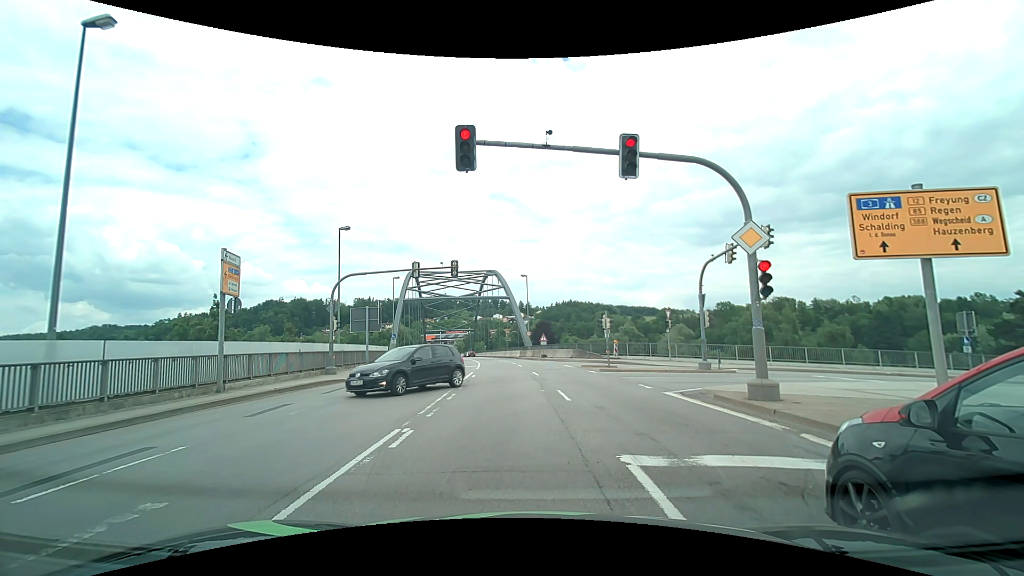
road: primary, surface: asphalt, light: Day
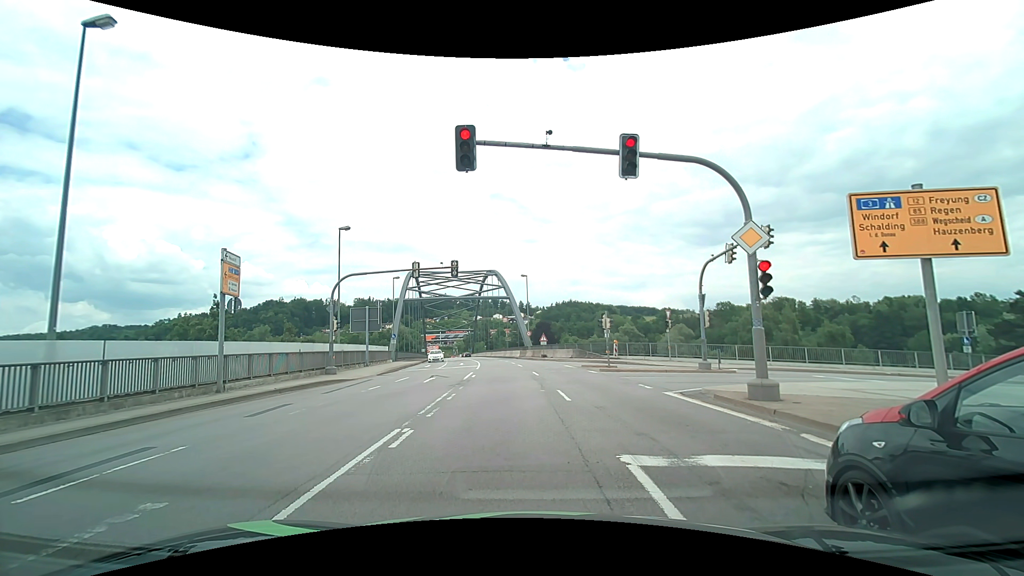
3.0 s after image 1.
(0.0, 0.0) m; 0°
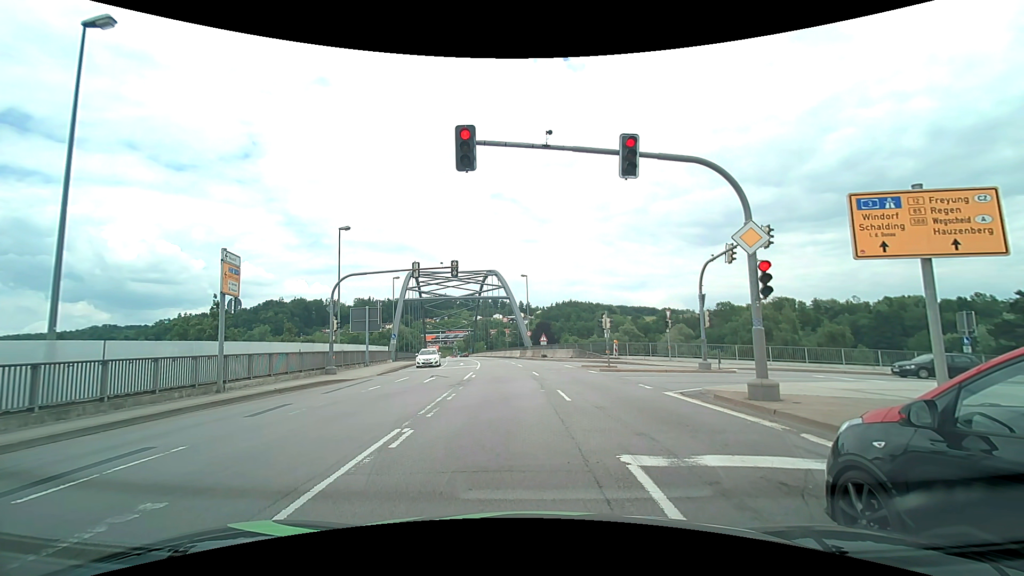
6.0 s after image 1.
(0.0, 0.0) m; 0°
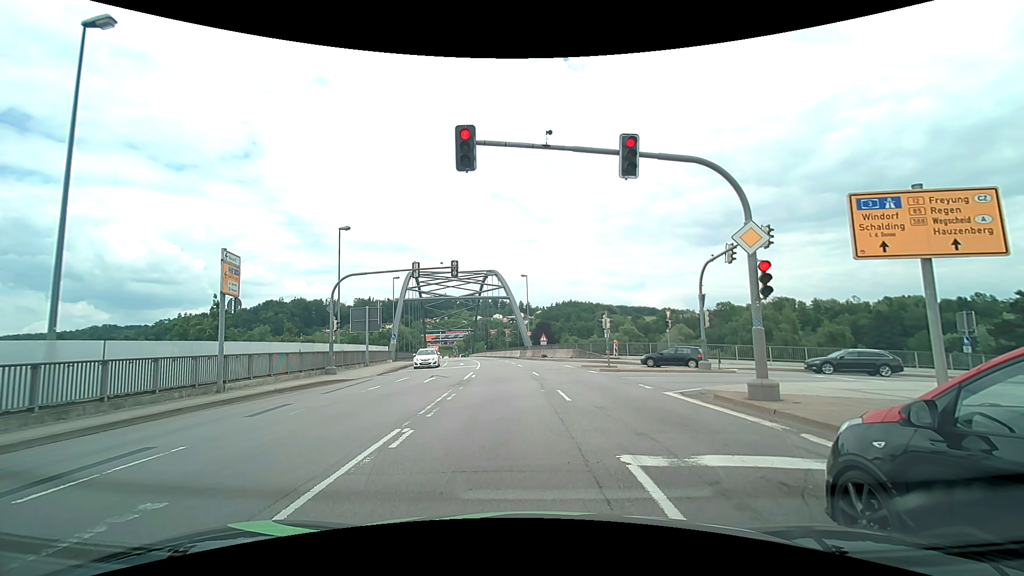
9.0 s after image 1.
(0.0, 0.0) m; 0°
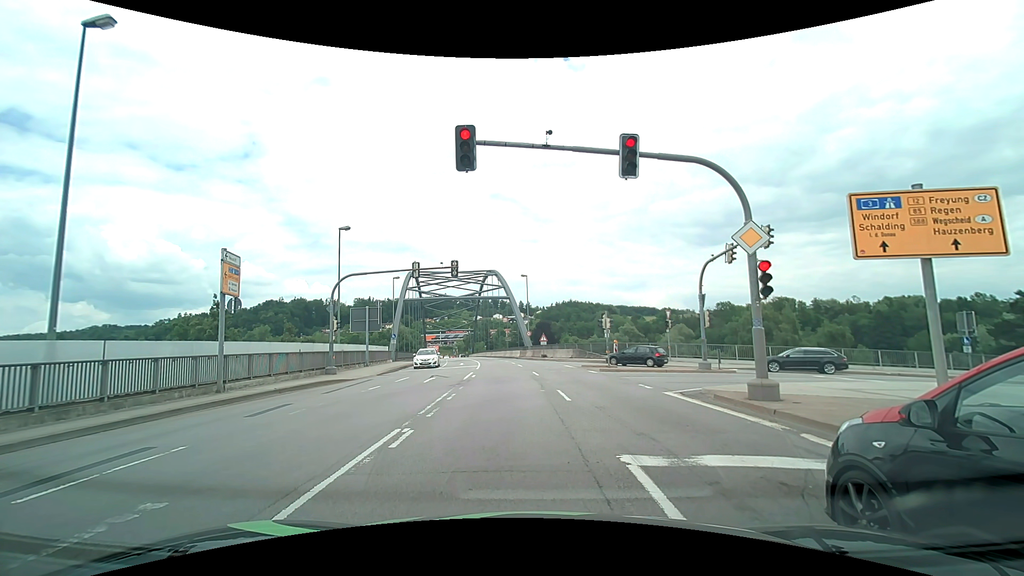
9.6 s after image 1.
(0.0, 0.0) m; 0°
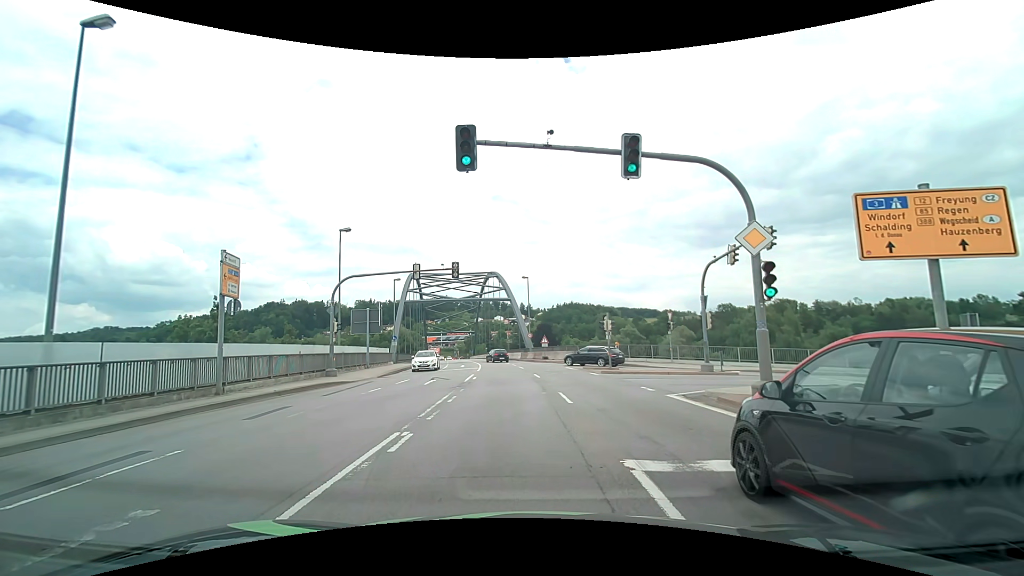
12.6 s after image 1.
(0.0, +0.1) m; 0°
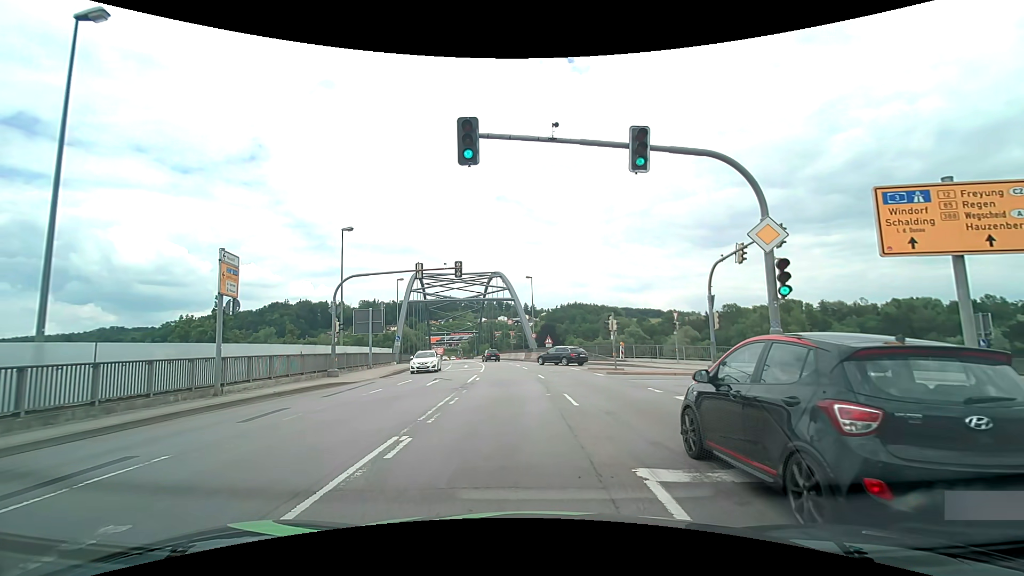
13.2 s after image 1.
(0.0, +0.4) m; 0°
